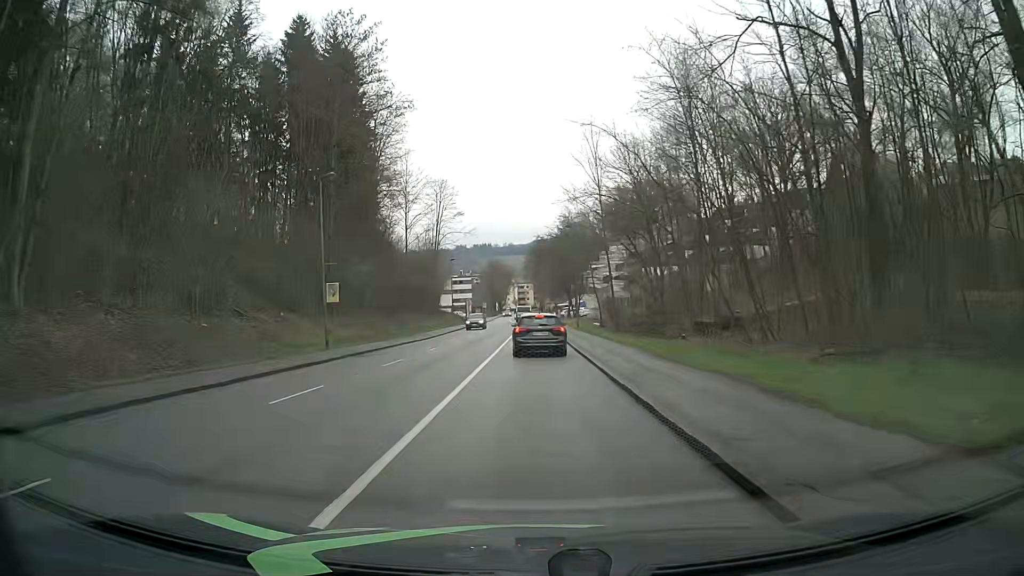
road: tertiary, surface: asphalt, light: Day
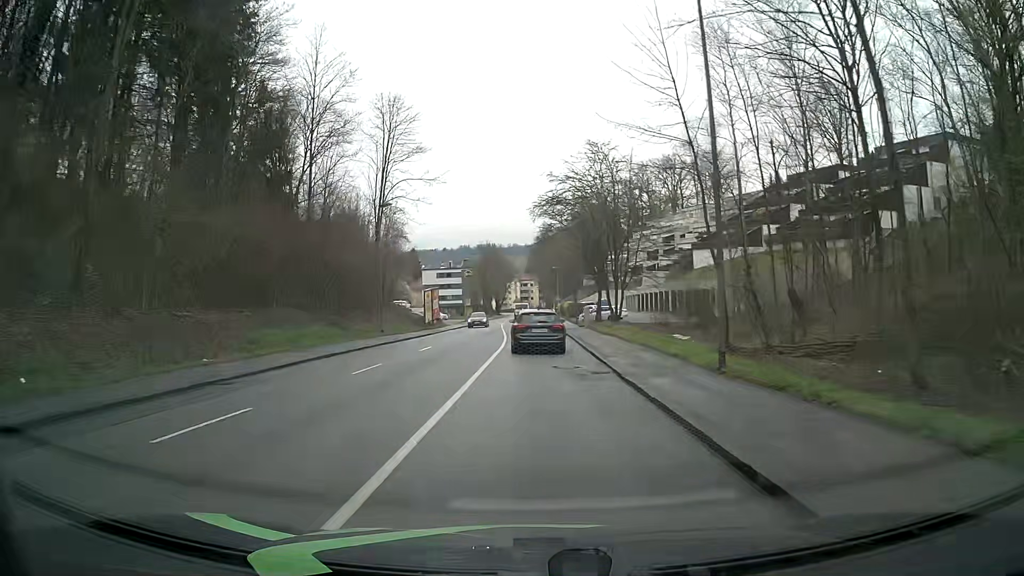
(0.0, +39.9) m; 0°
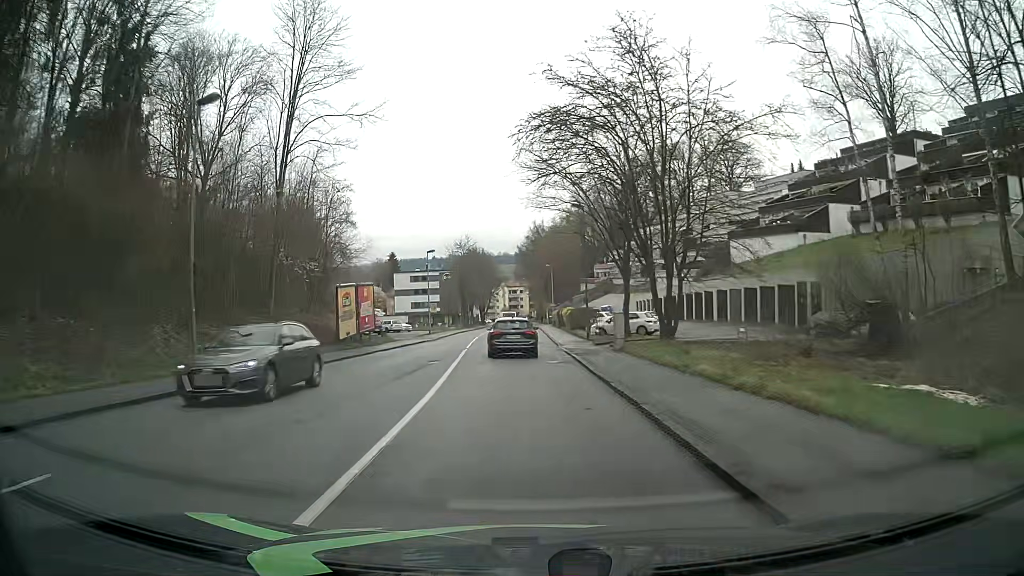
(+0.1, +23.0) m; +1°
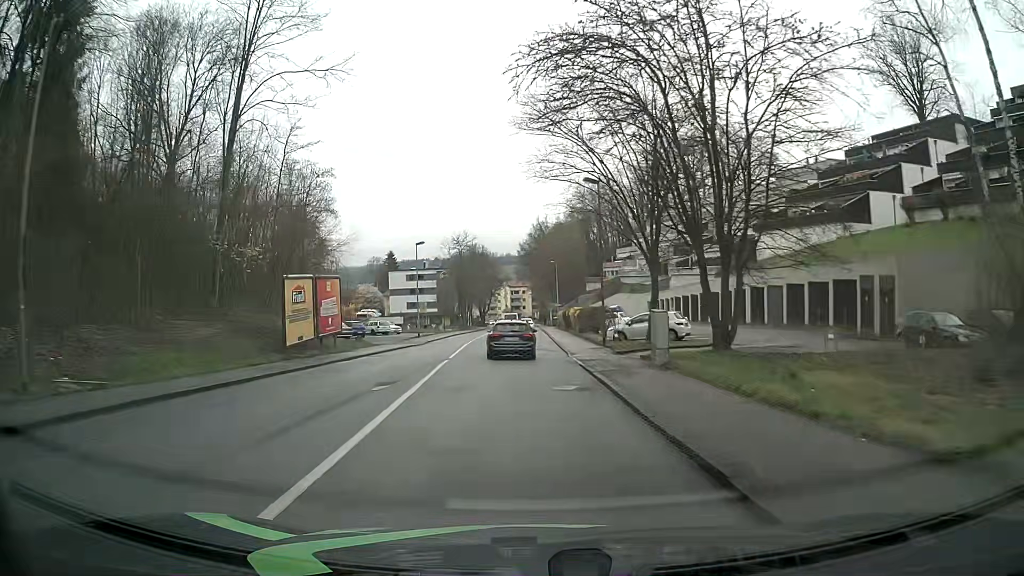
(0.0, +7.9) m; 0°
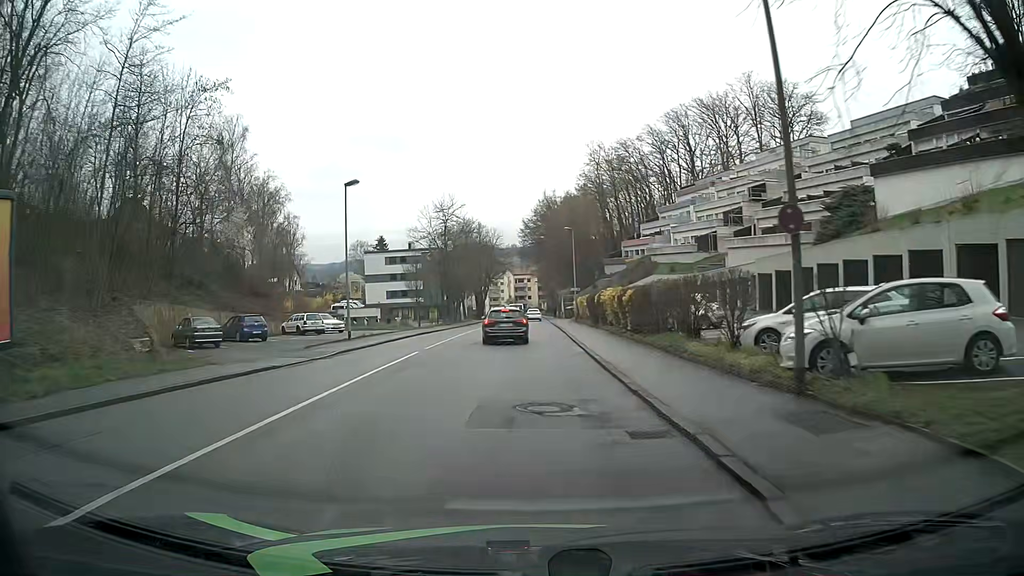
(-0.1, +23.9) m; 0°
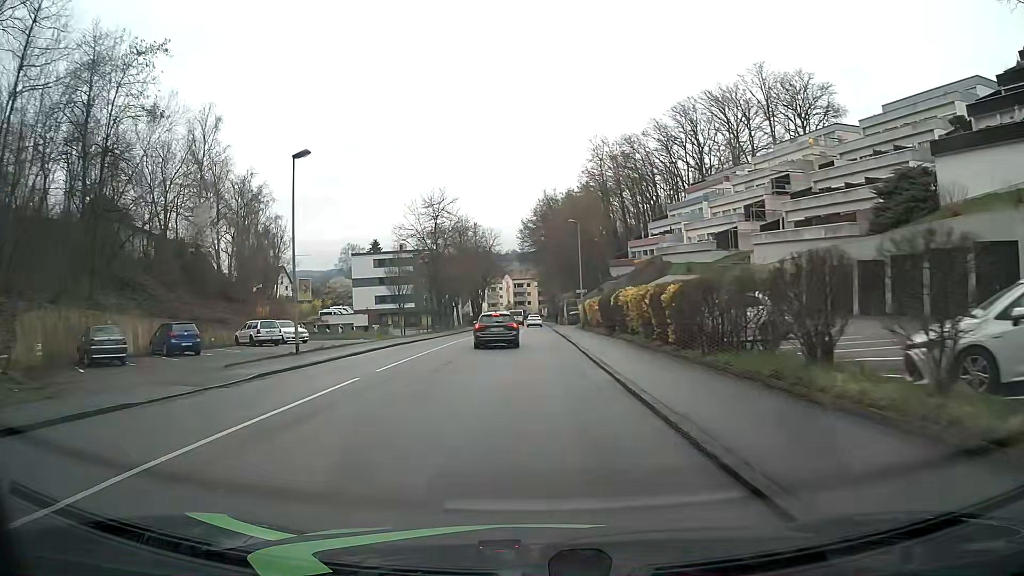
(0.0, +7.9) m; 0°
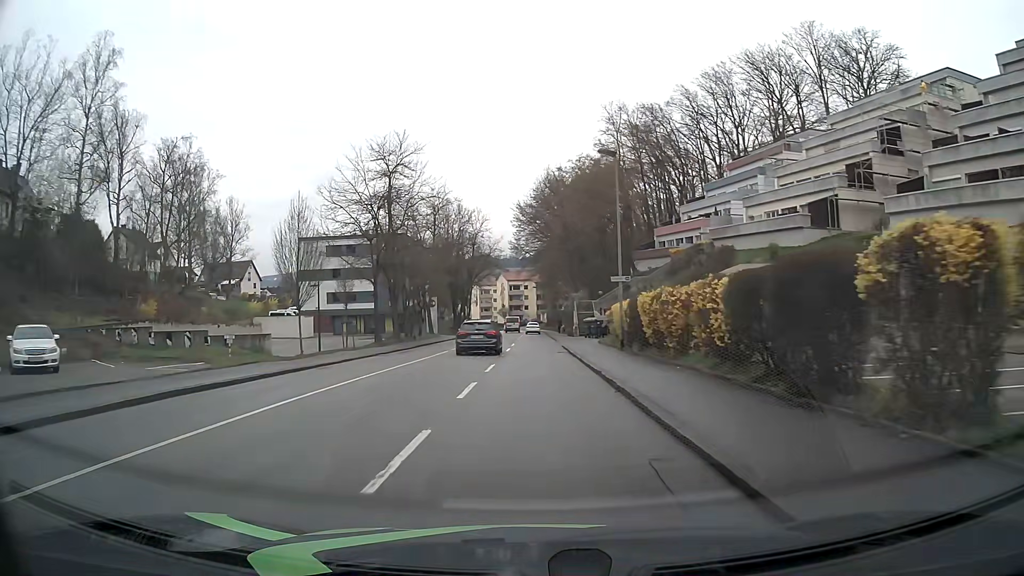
(0.0, +23.5) m; 0°
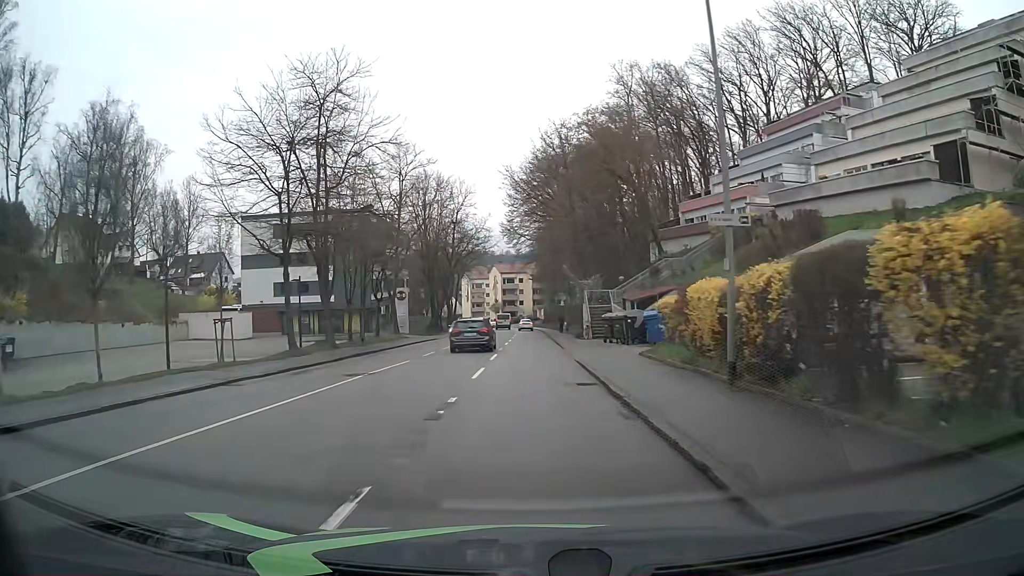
(+0.1, +15.9) m; +1°
(0, +10) (0, +20) (0, +30) (0, +40) (0, +50) (0, +60) (0, +70) (-1, +80) (-1, +90) (-2, +100) m
